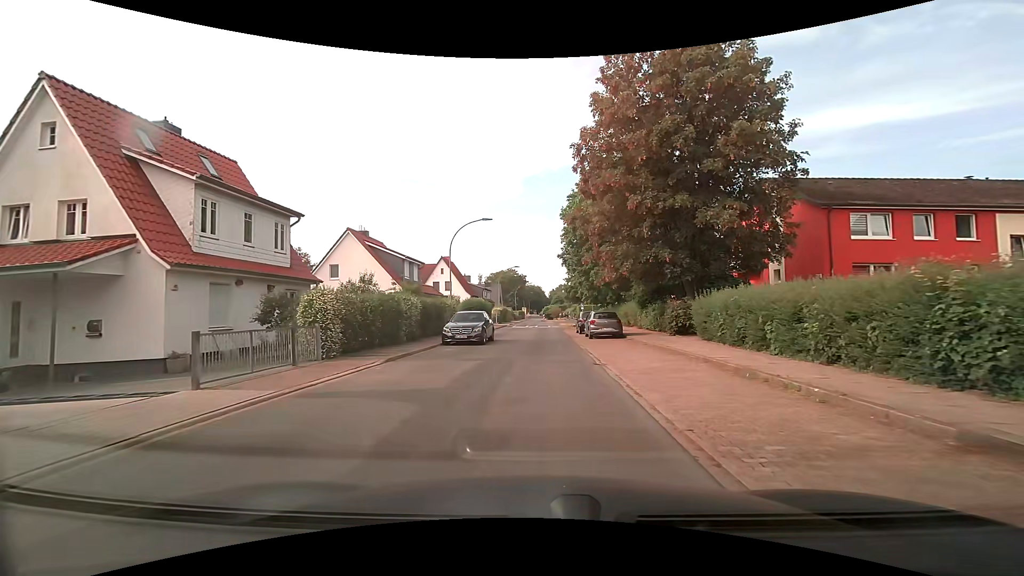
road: residential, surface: asphalt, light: Day
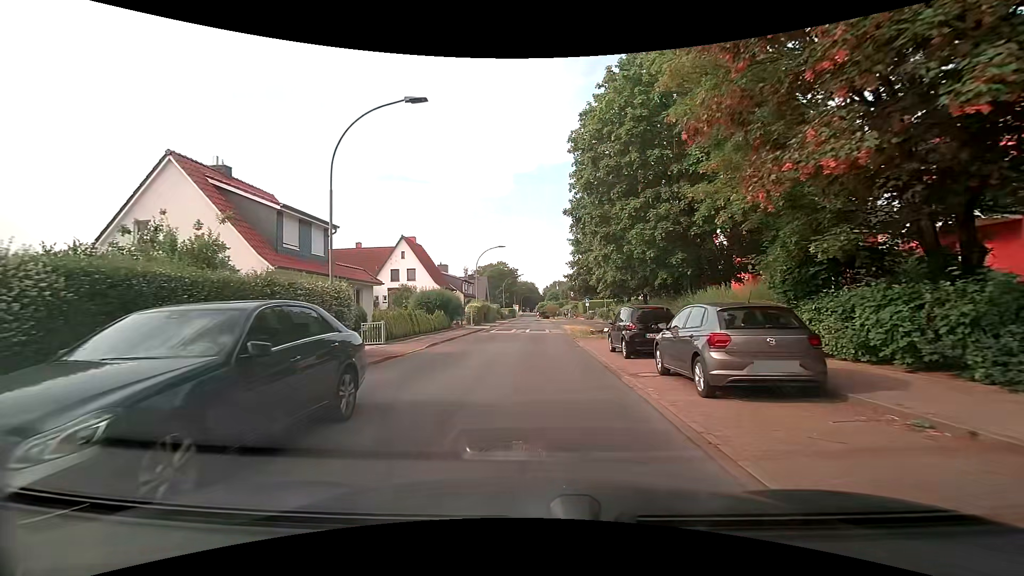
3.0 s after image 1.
(0.0, +18.4) m; 0°
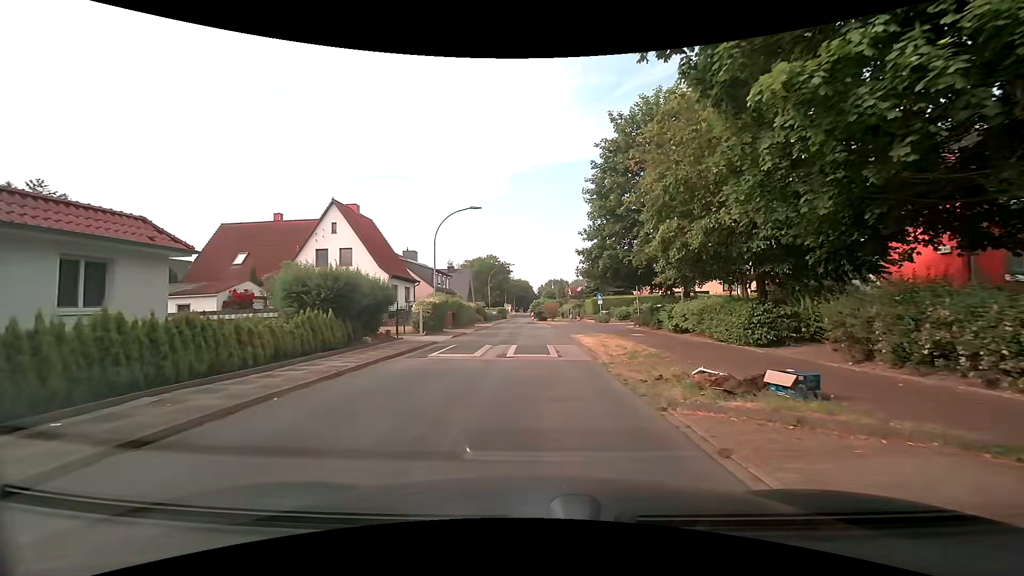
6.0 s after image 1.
(0.0, +17.7) m; 0°
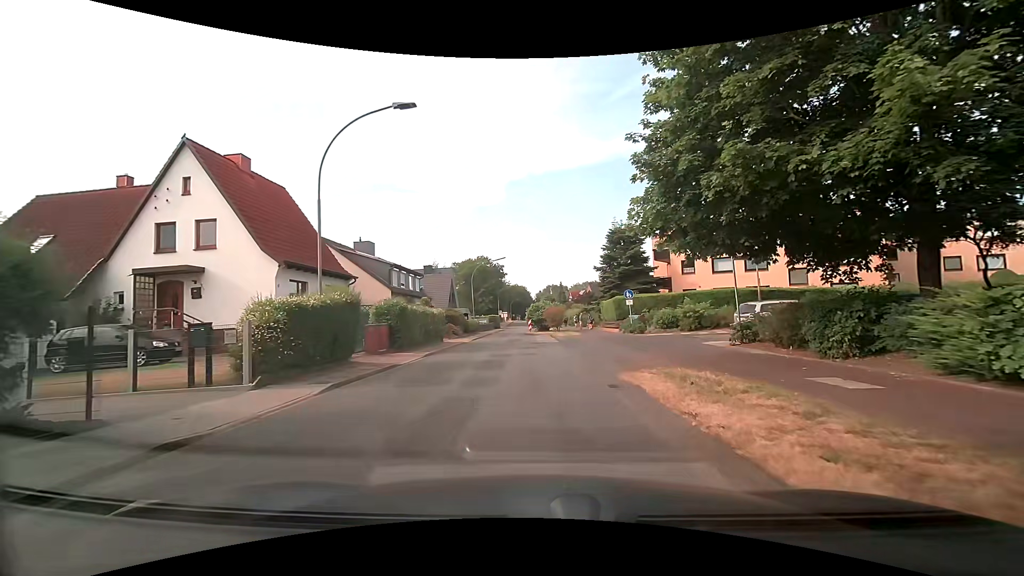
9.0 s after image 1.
(0.0, +15.7) m; 0°
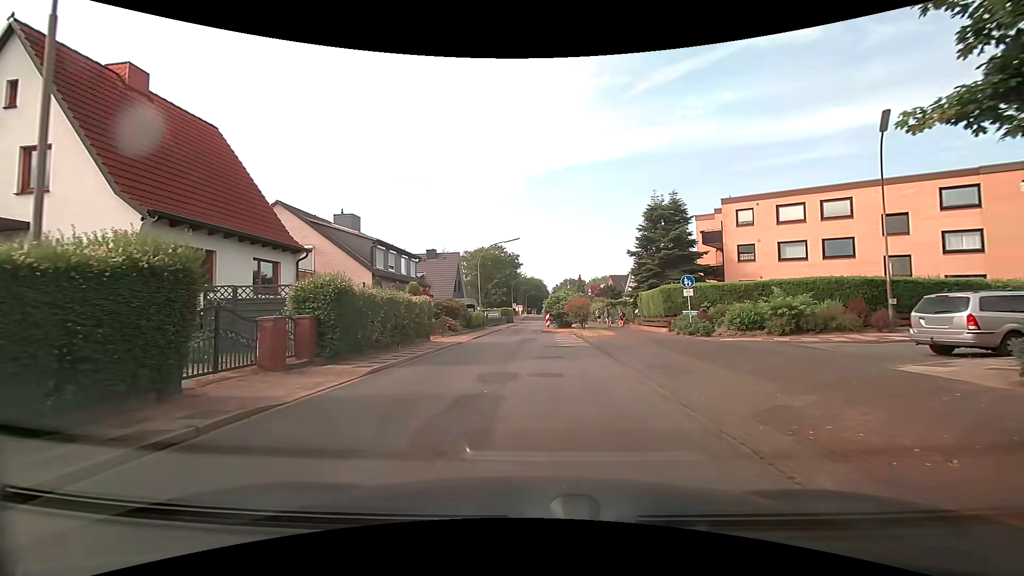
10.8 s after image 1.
(-0.1, +8.7) m; -2°
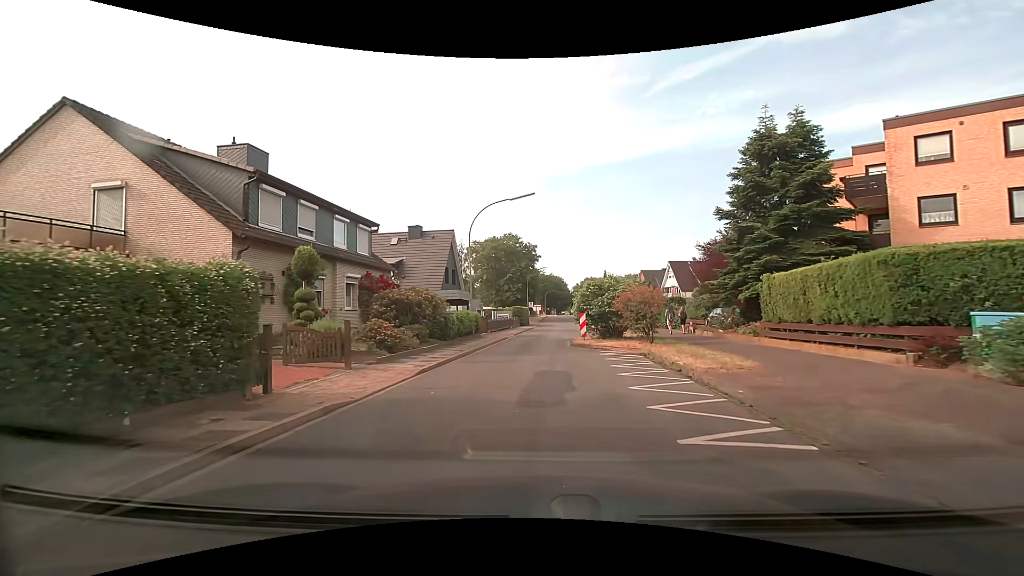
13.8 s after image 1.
(0.0, +16.2) m; -3°
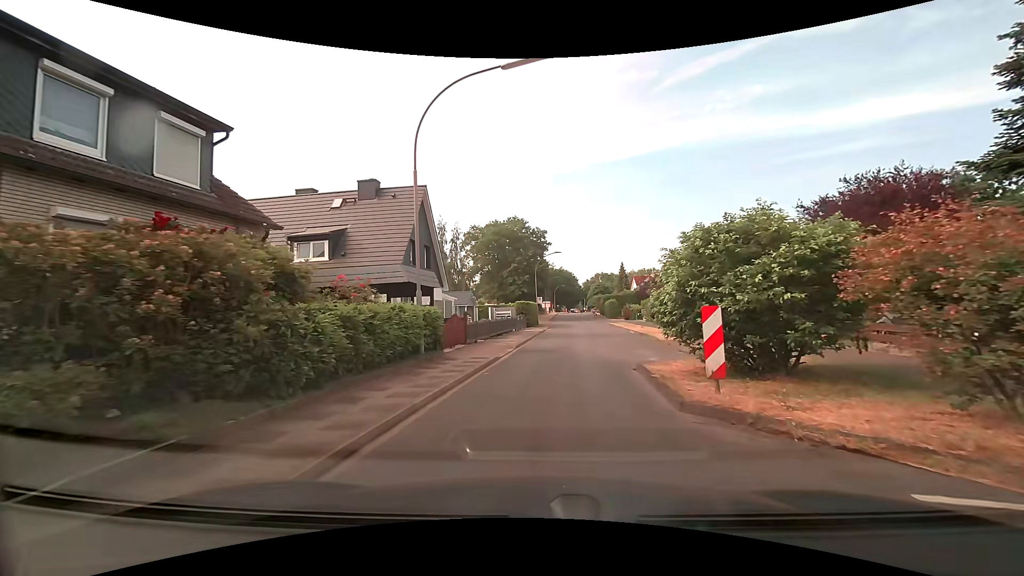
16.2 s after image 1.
(+0.1, +14.4) m; +1°
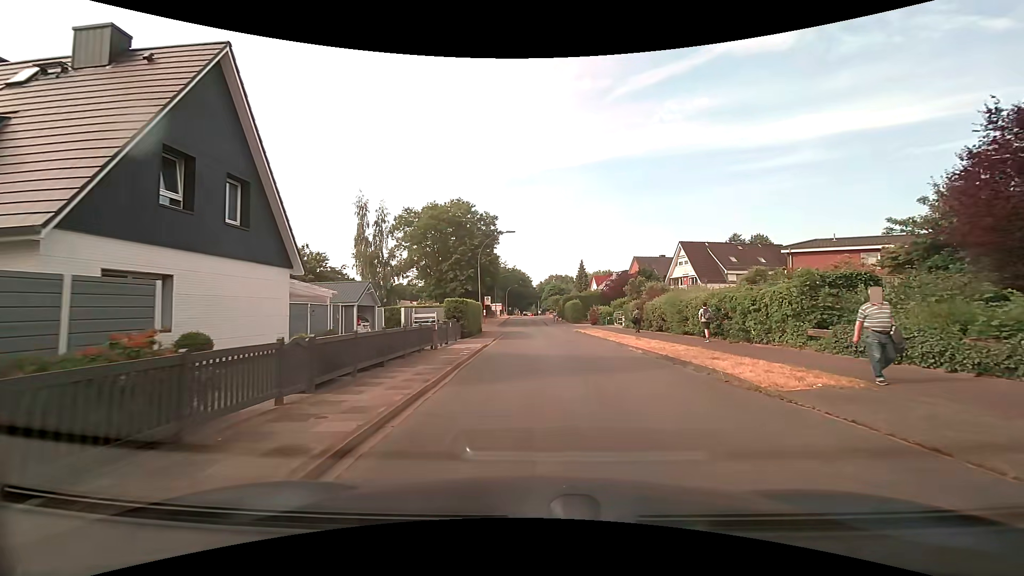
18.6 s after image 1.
(+0.5, +15.0) m; +5°
(0, +10) (+1, +20) (+1, +30) (+1, +40) (0, +50) (0, +60) (0, +70) (0, +80) (0, +90) (0, +100) m
